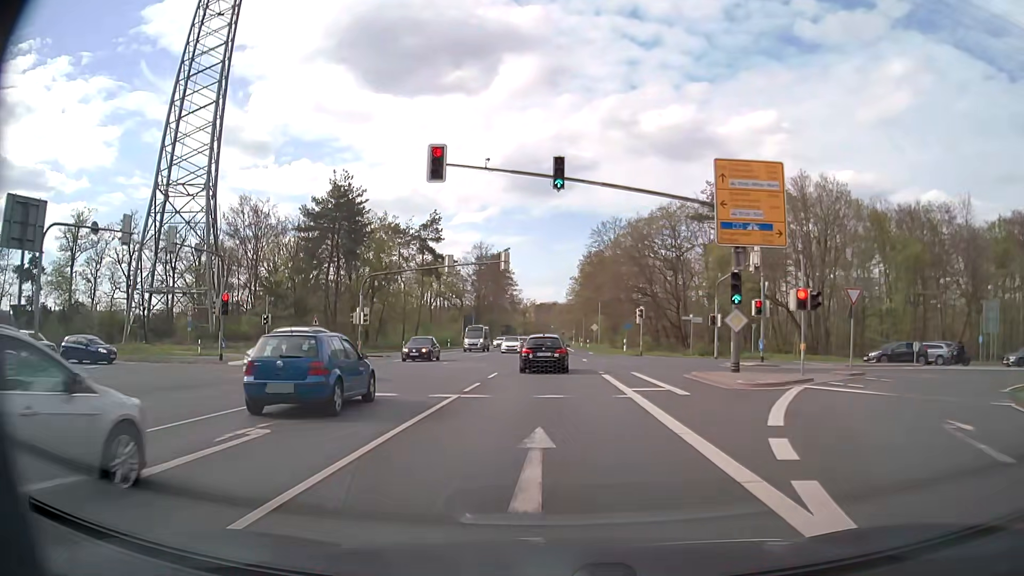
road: primary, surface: asphalt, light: Day
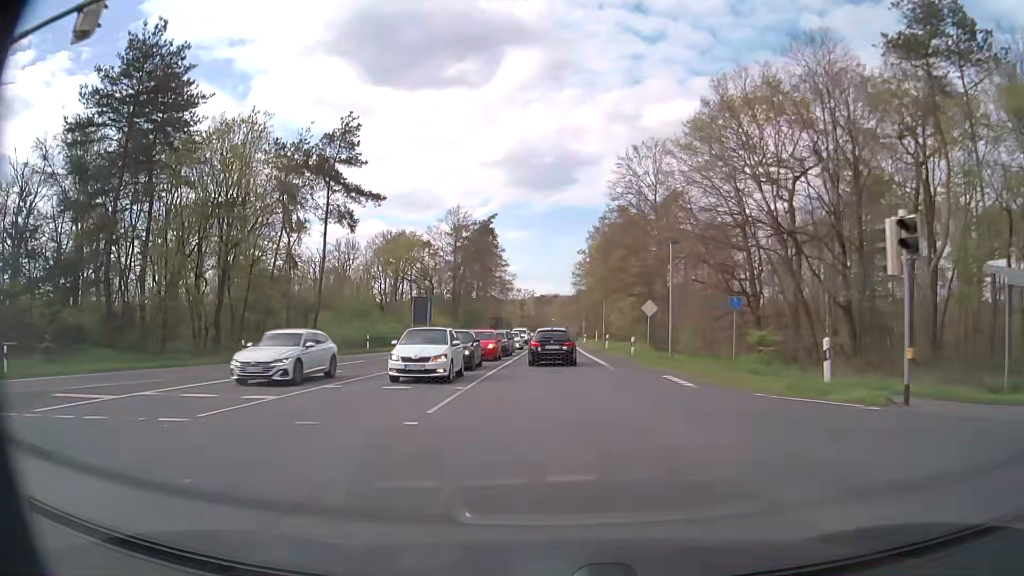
(-0.1, +40.5) m; 0°
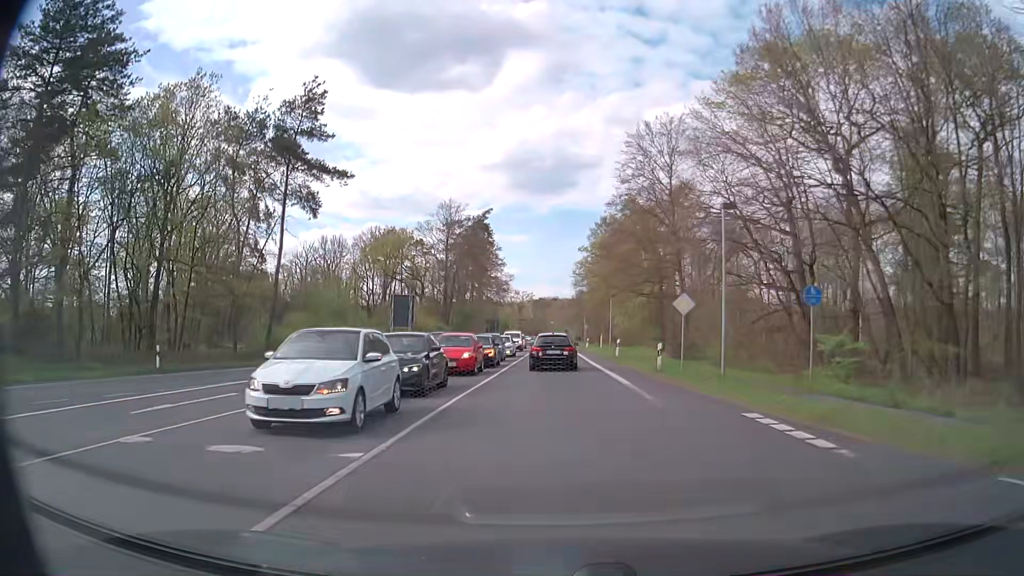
(0.0, +8.6) m; 0°
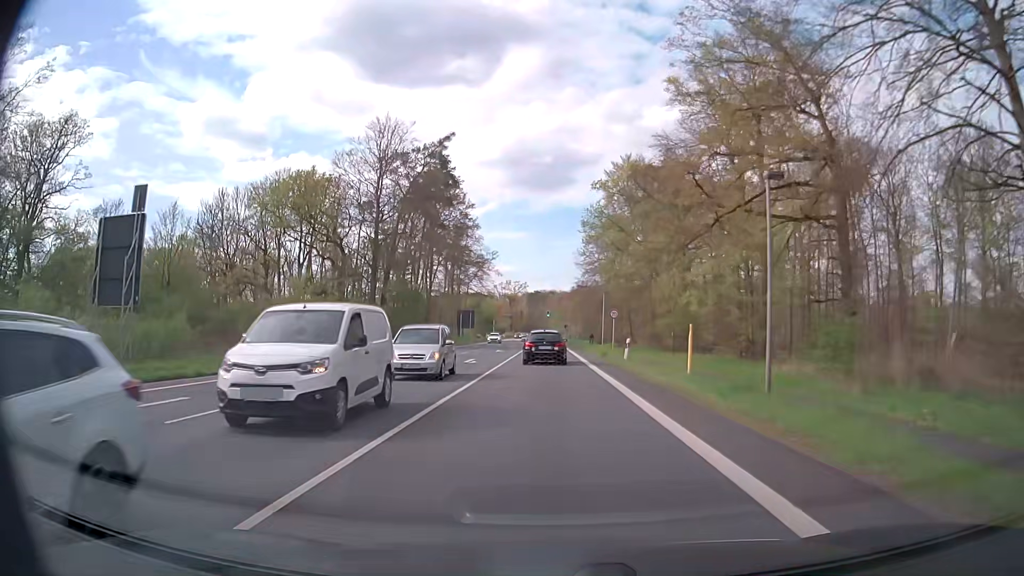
(+0.4, +42.1) m; 0°
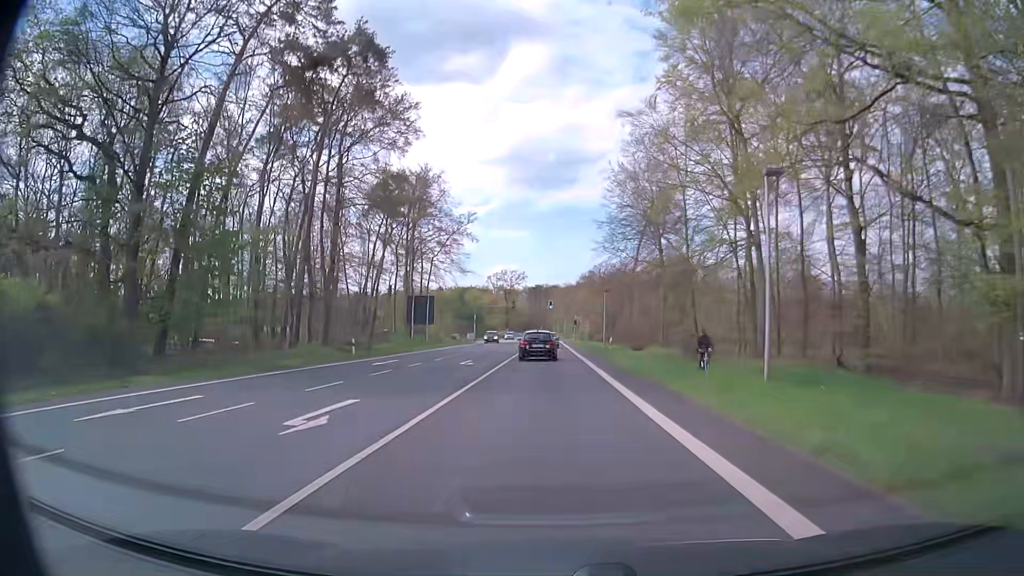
(-0.2, +42.1) m; 0°
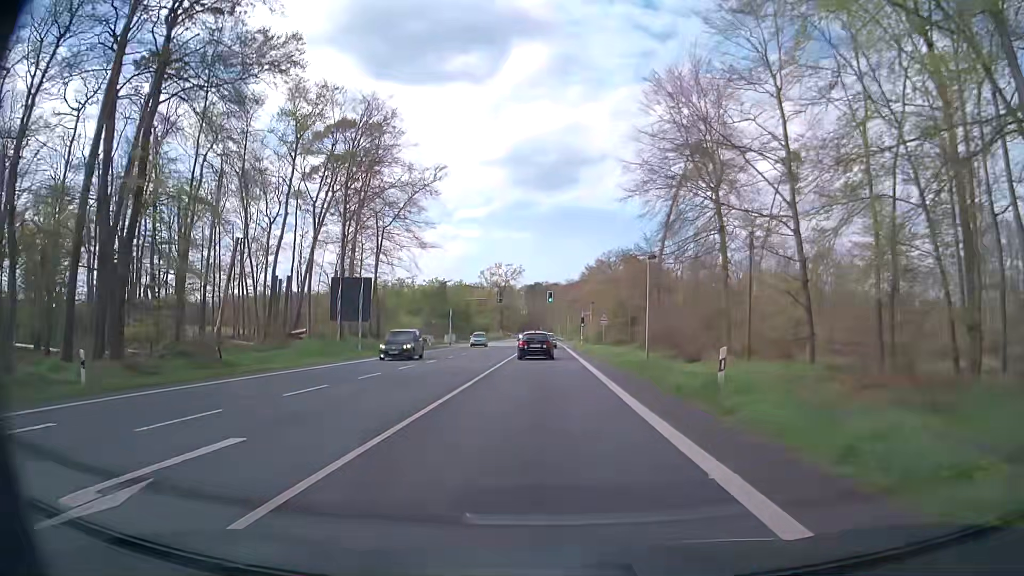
(-0.2, +25.5) m; -1°
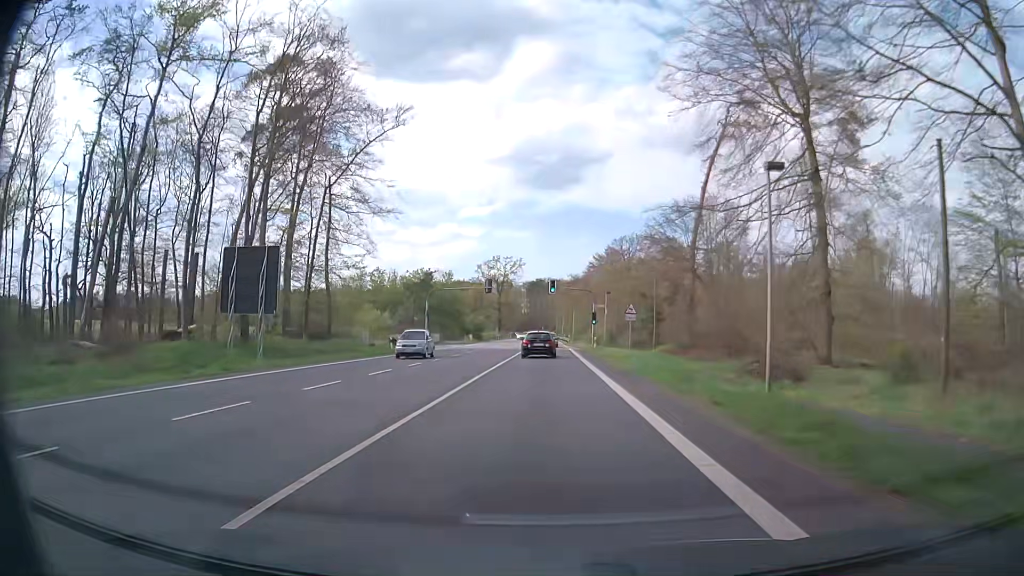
(+0.1, +17.1) m; 0°
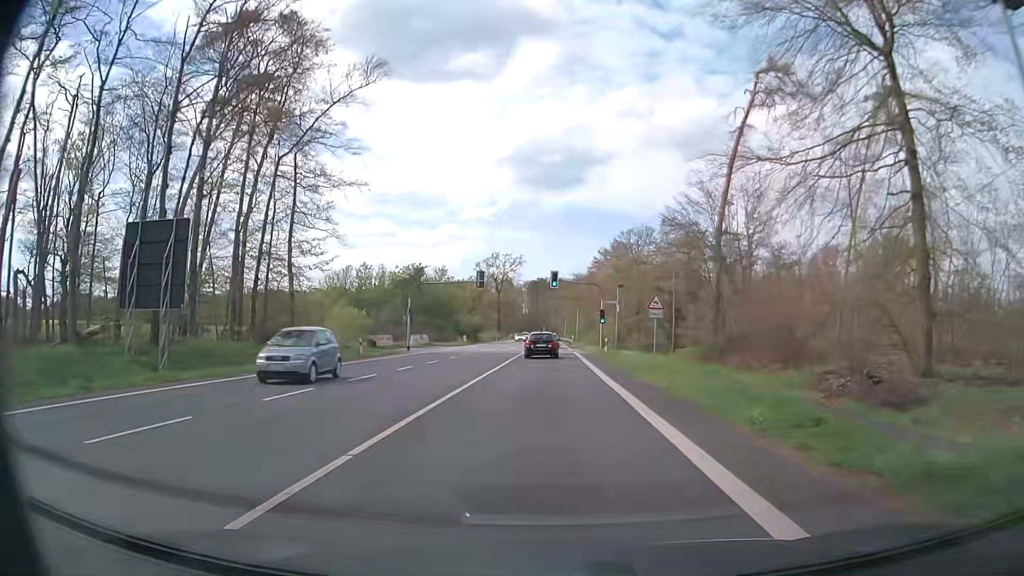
(0.0, +8.6) m; 0°
(0, +10) (0, +20) (0, +30) (0, +40) (0, +50) (-1, +60) (-1, +70) (-1, +80) (-1, +90) (-1, +100) m
